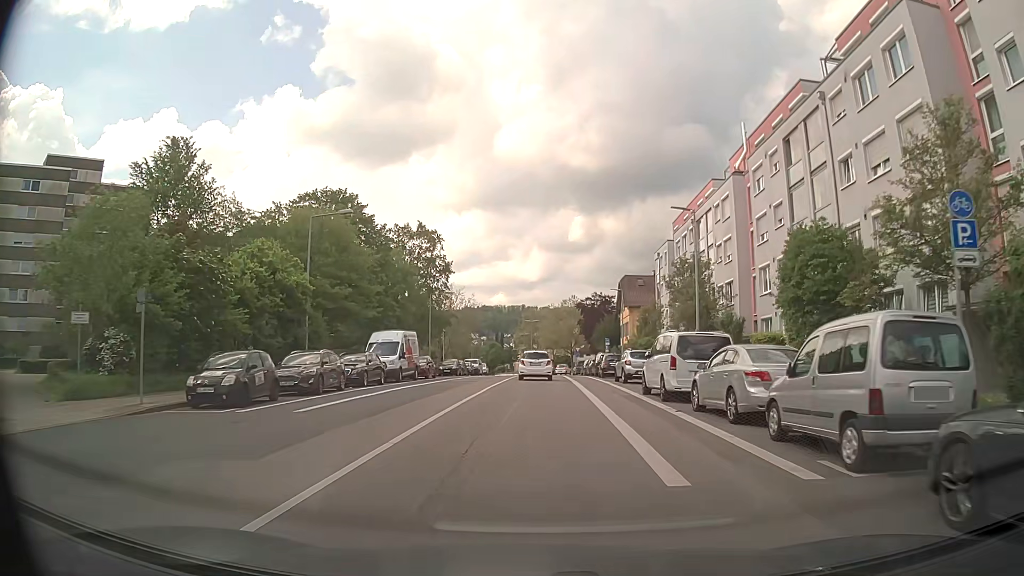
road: secondary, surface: asphalt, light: Day
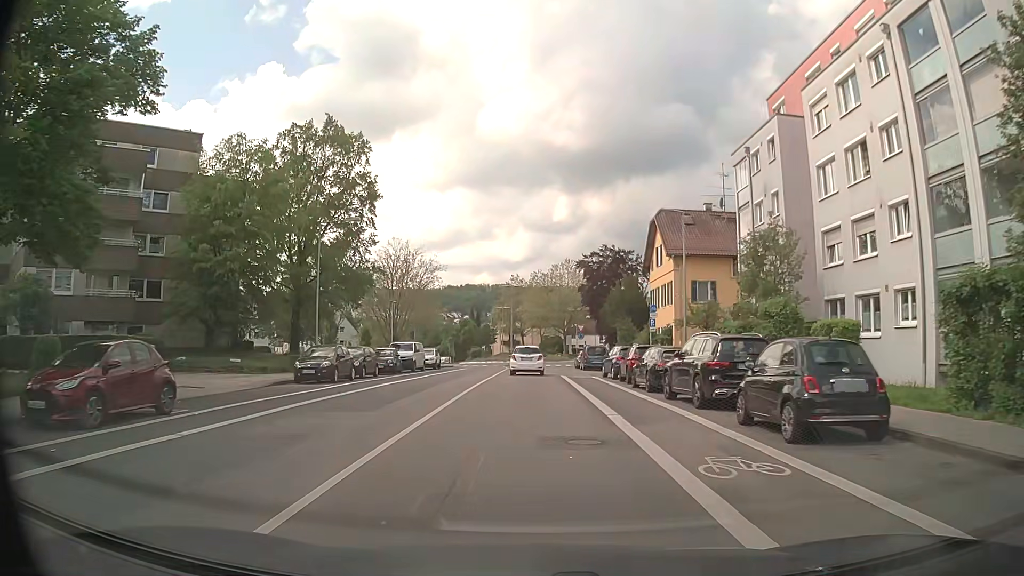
(+0.2, +33.0) m; 0°
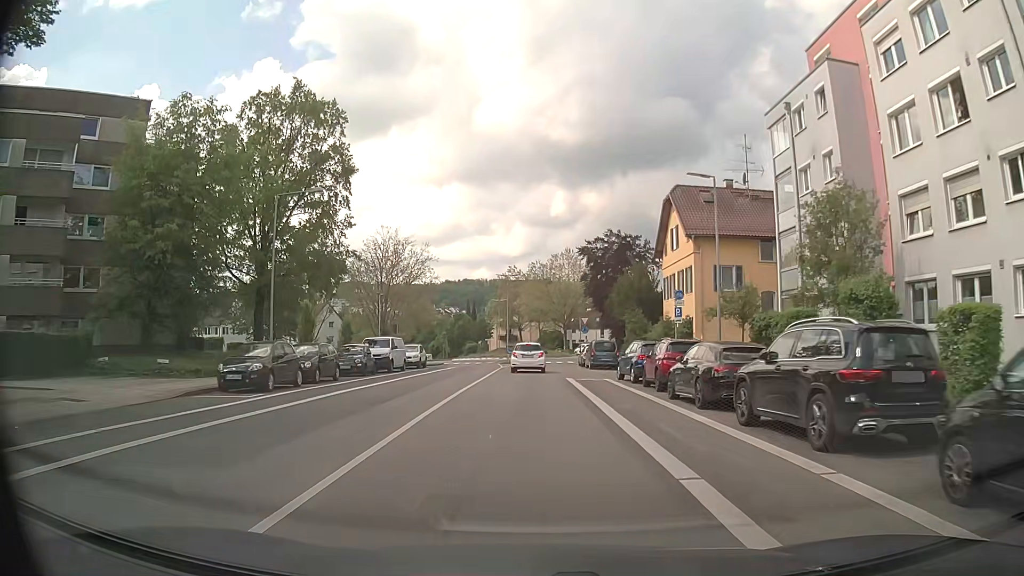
(+0.1, +6.6) m; +1°
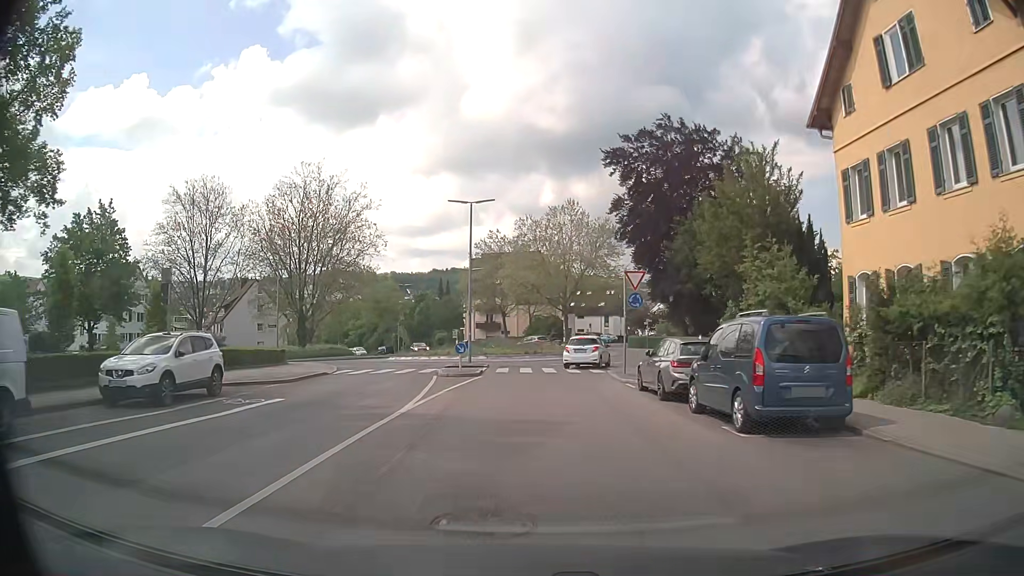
(+0.2, +31.4) m; +1°
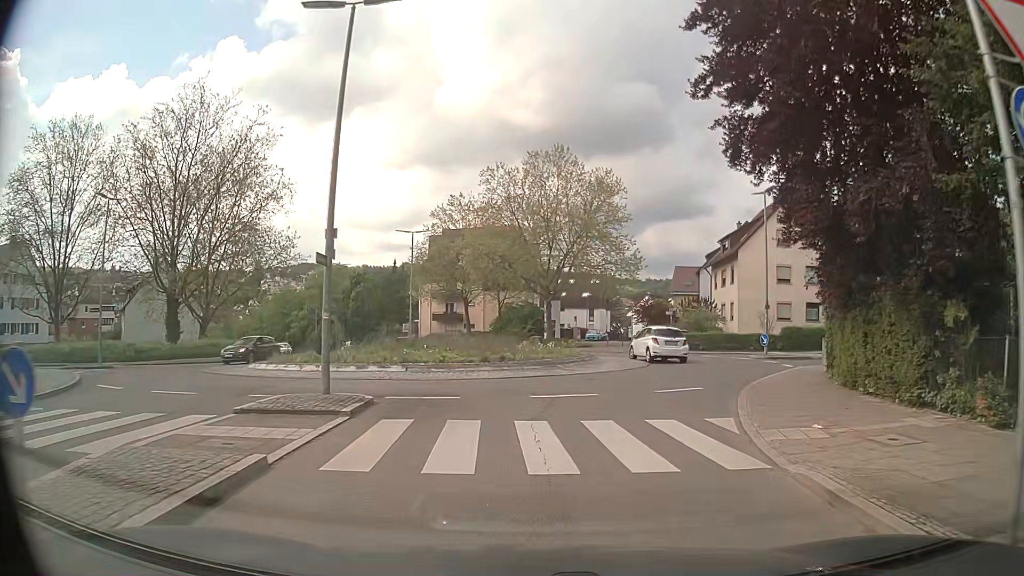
(0.0, +20.9) m; +2°
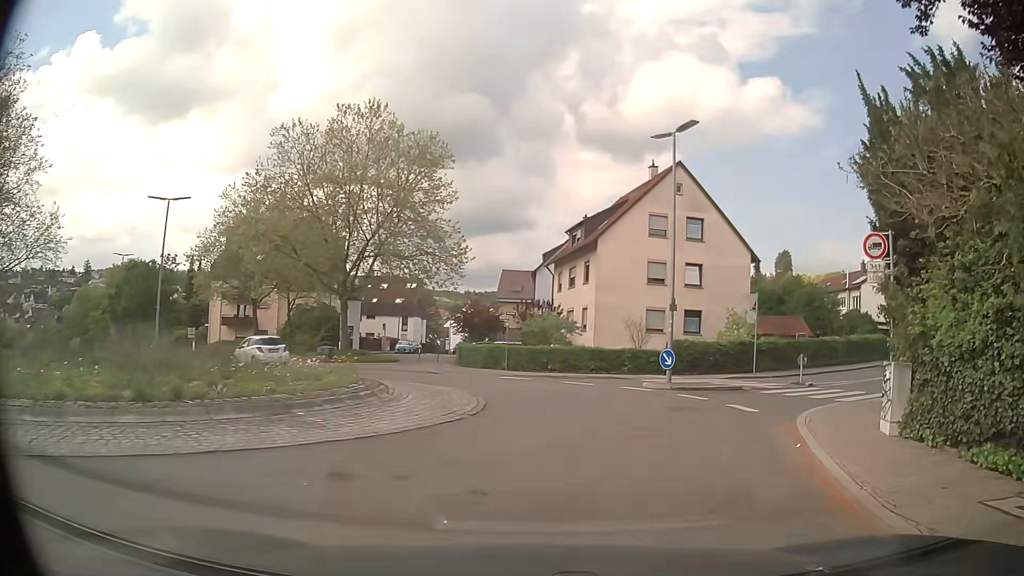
(+1.3, +12.7) m; +16°
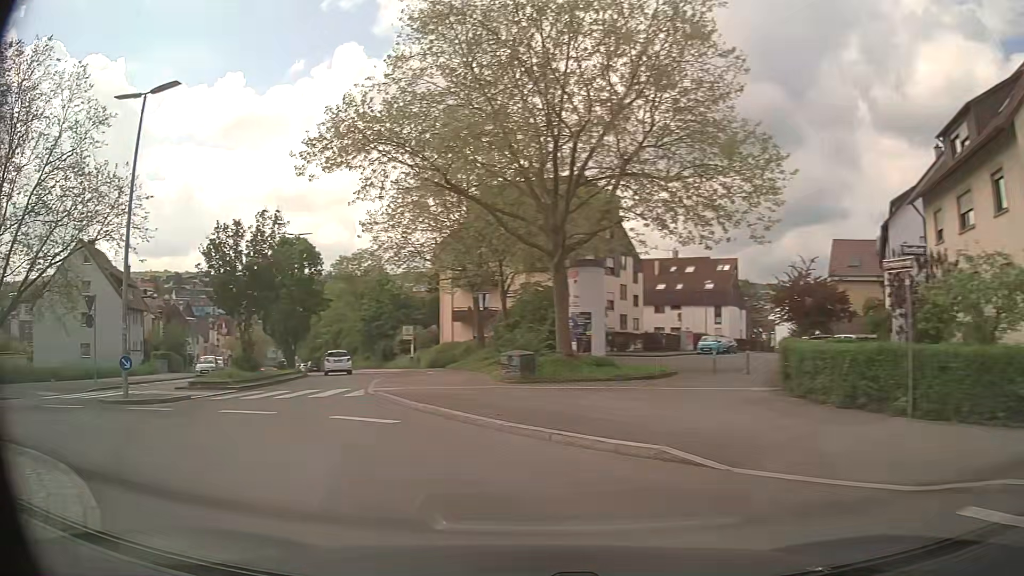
(-1.1, +21.0) m; -27°
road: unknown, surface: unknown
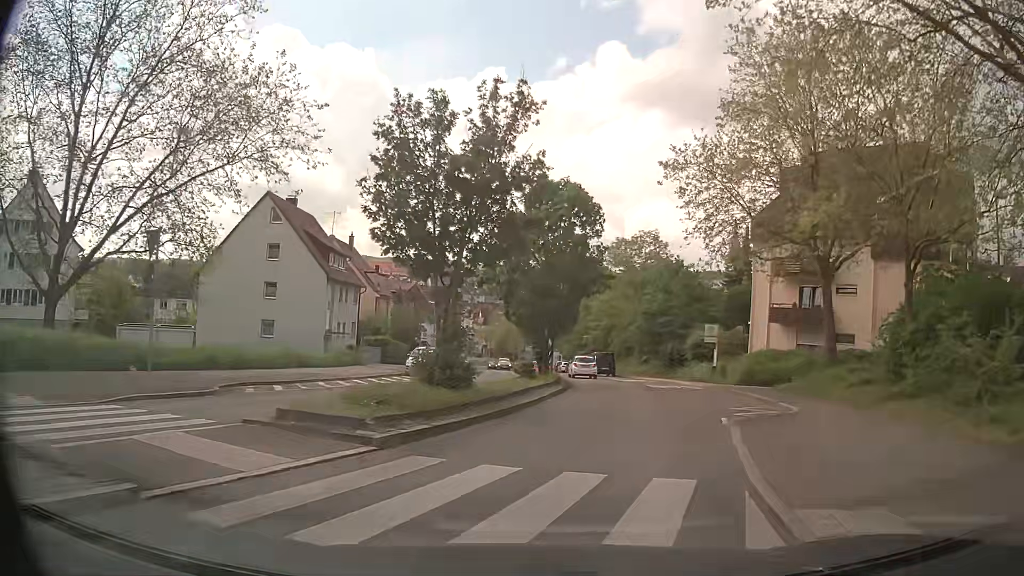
(-4.2, +13.7) m; -24°
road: secondary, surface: asphalt
(+1, +10) (+2, +20) (+3, +30) (+4, +40) (+4, +50) (+4, +60) (+3, +70) (+3, +80) (+2, +90) (+2, +100) m
